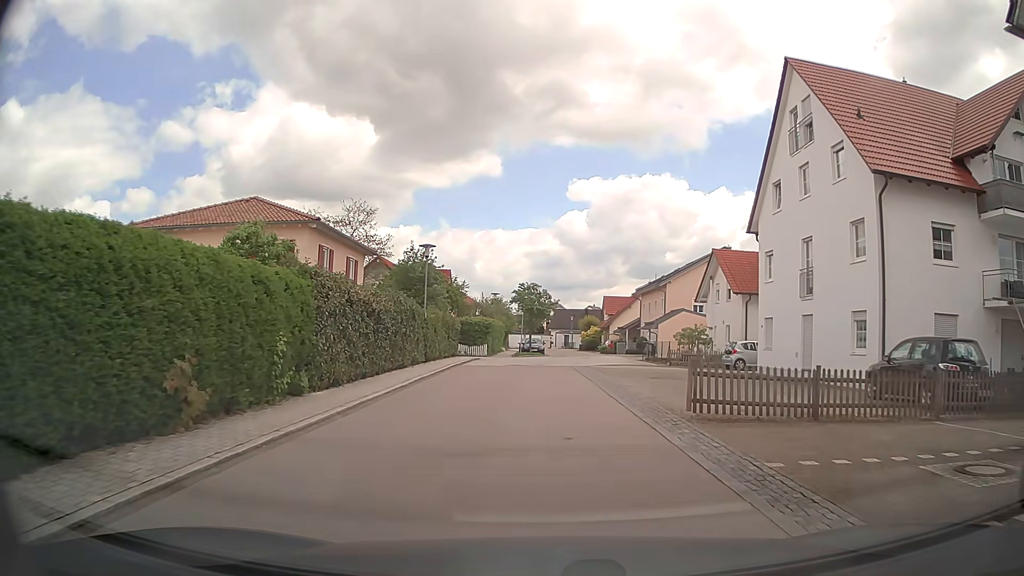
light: Day
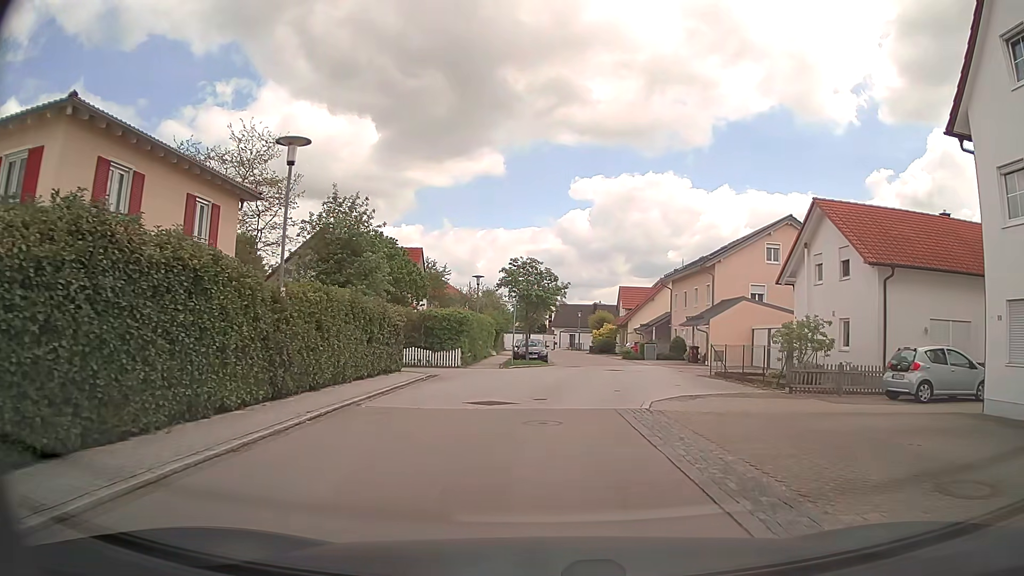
(-0.2, +16.7) m; 0°
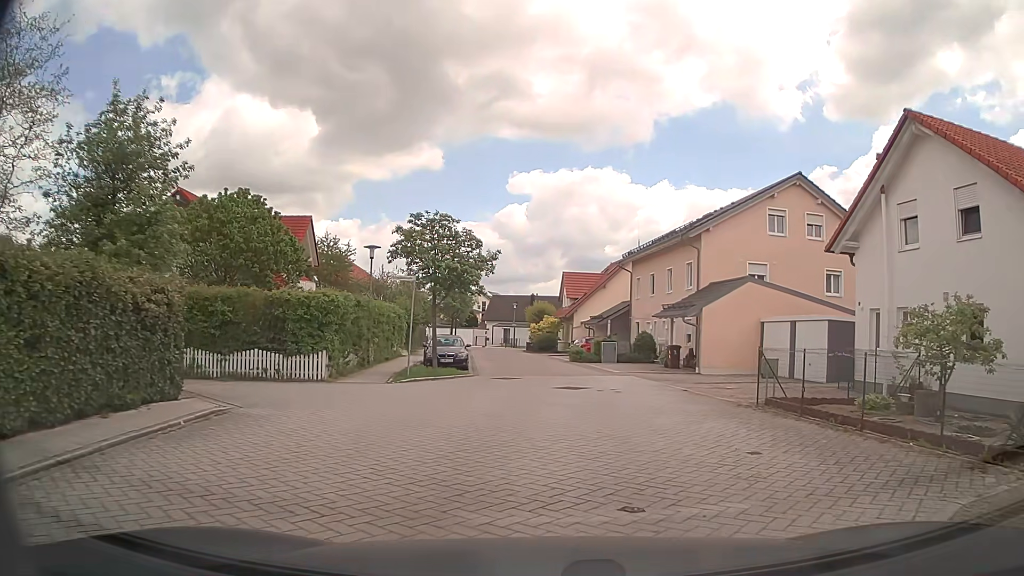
(+0.5, +12.1) m; +4°
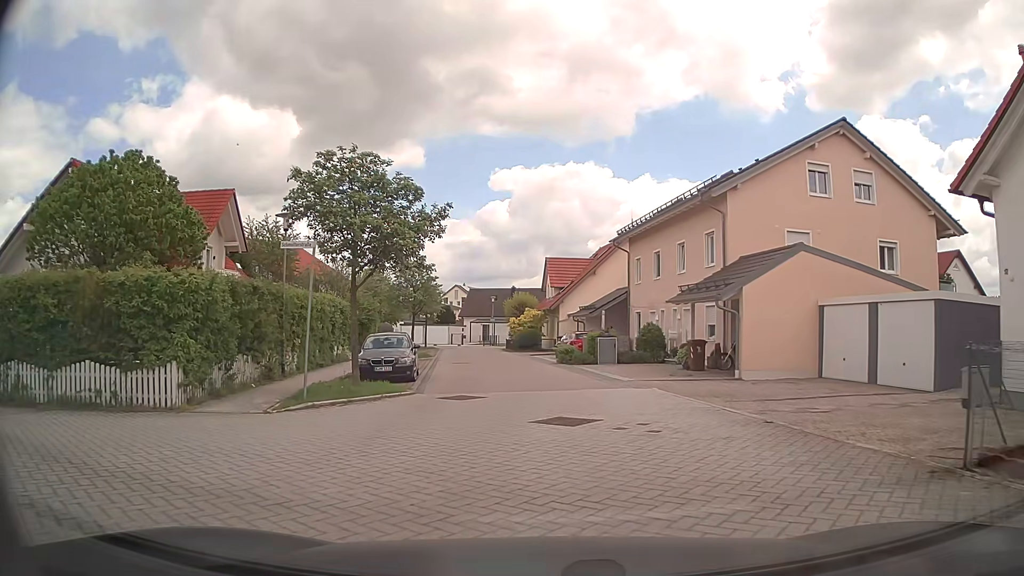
(+0.4, +8.0) m; +4°
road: residential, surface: paving_stones
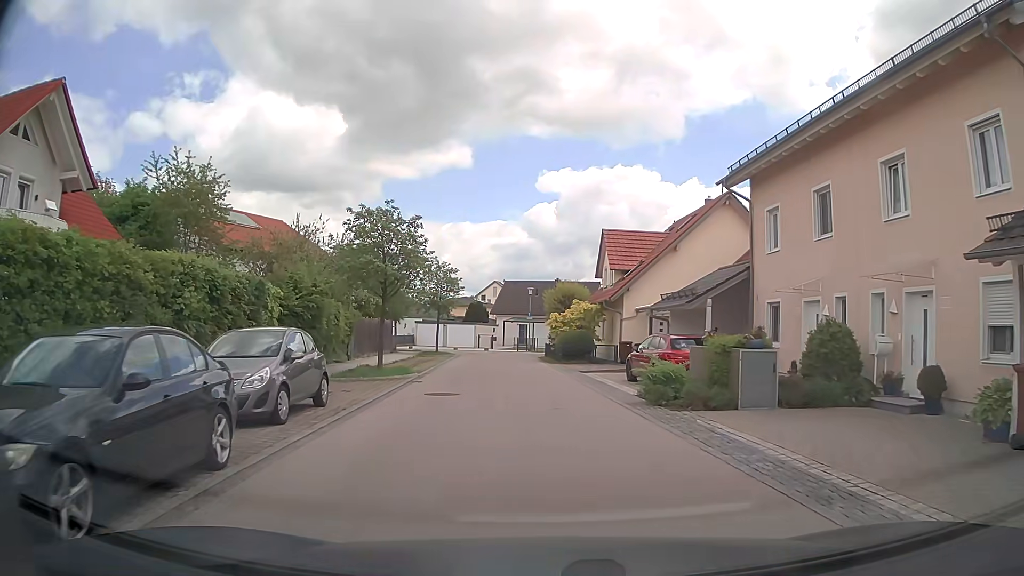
(-0.6, +16.0) m; -5°
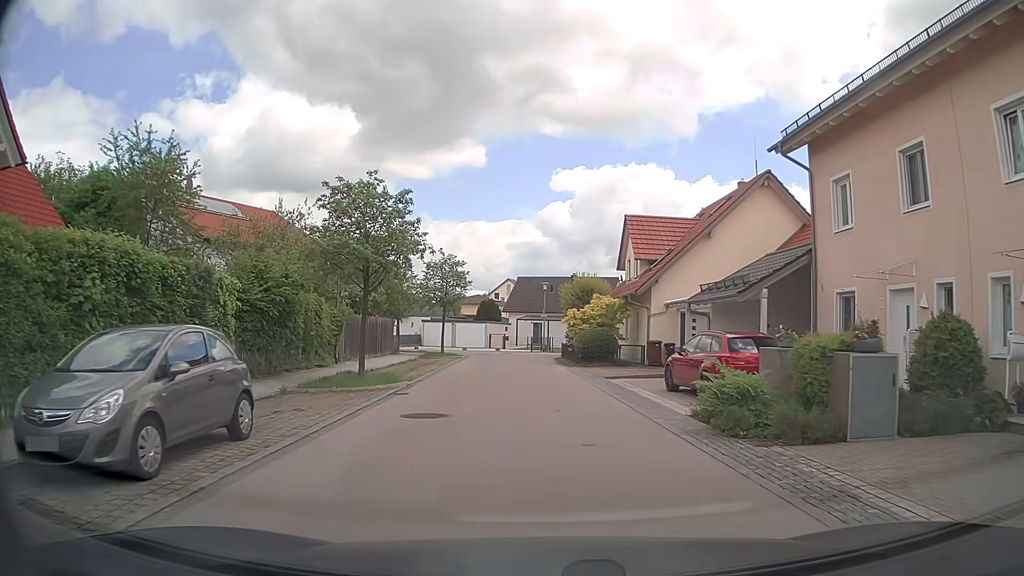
(0.0, +4.2) m; -1°
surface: asphalt
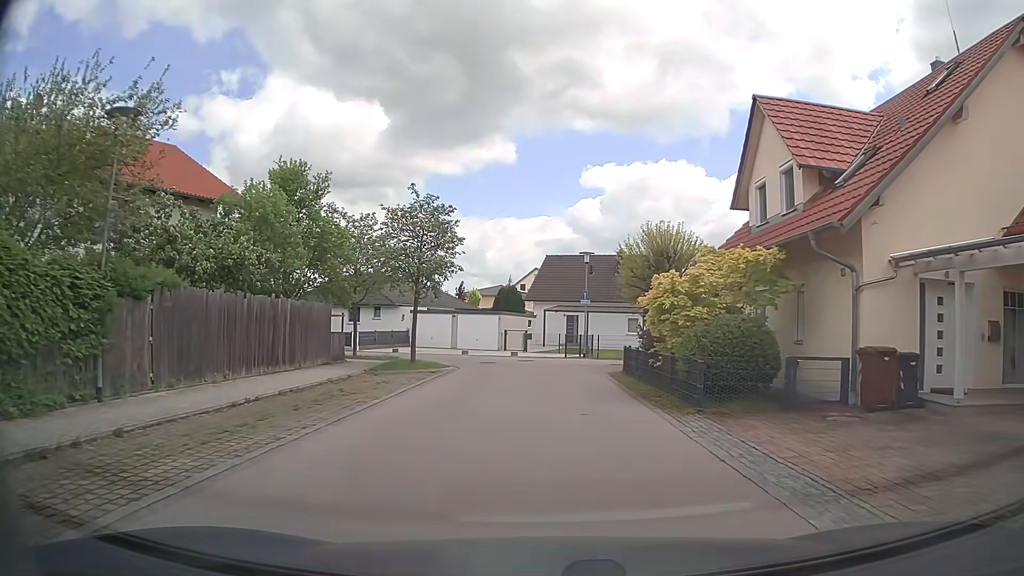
(-0.5, +17.6) m; -3°
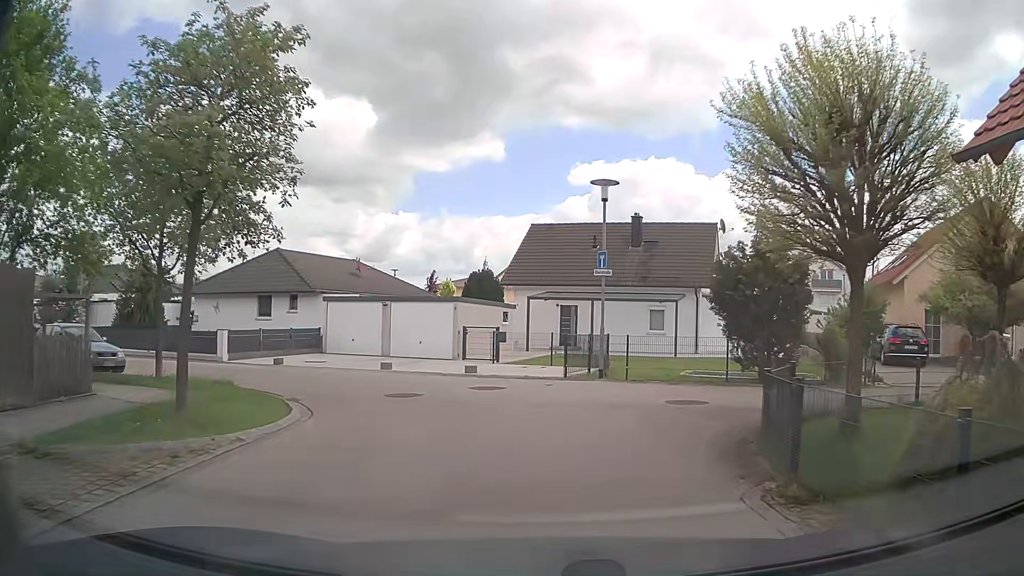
(+0.2, +15.1) m; +2°
(0, +10) (-6, +18) (-15, +22) (-25, +25) (-34, +28) (-44, +31) (-50, +38) (-48, +48) (-46, +57) (-43, +67) m
